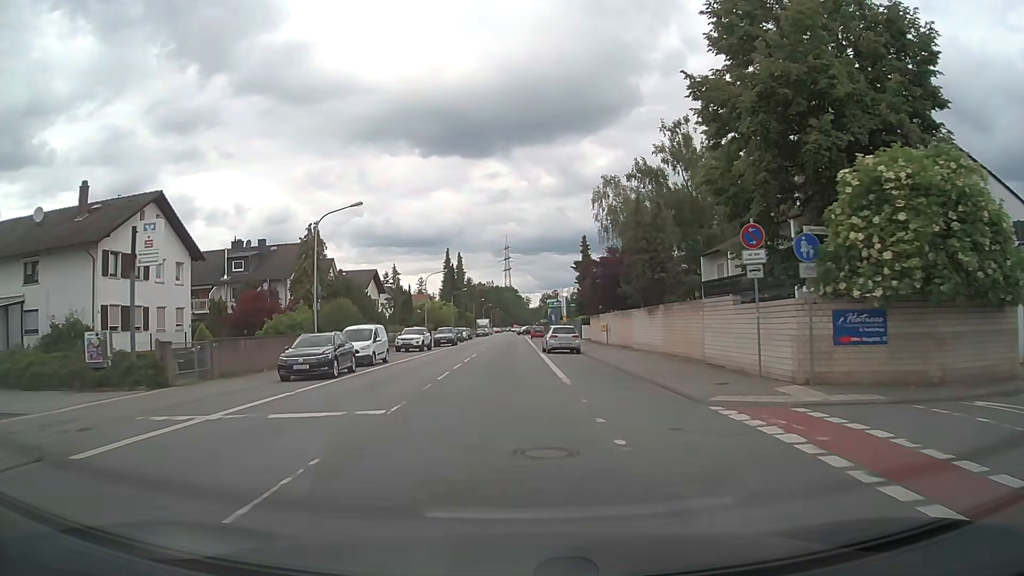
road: primary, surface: asphalt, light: Day
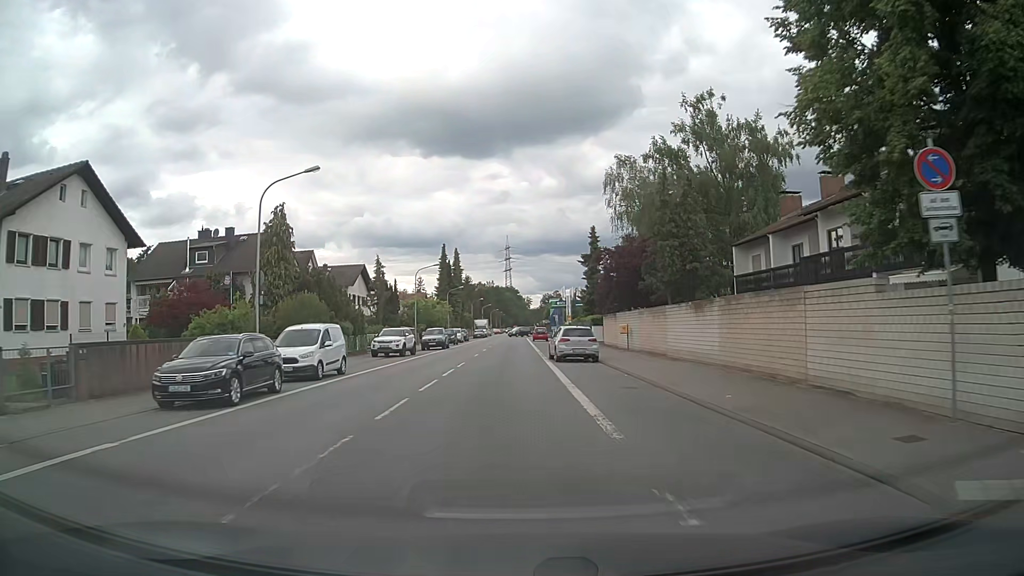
(0.0, +7.8) m; 0°
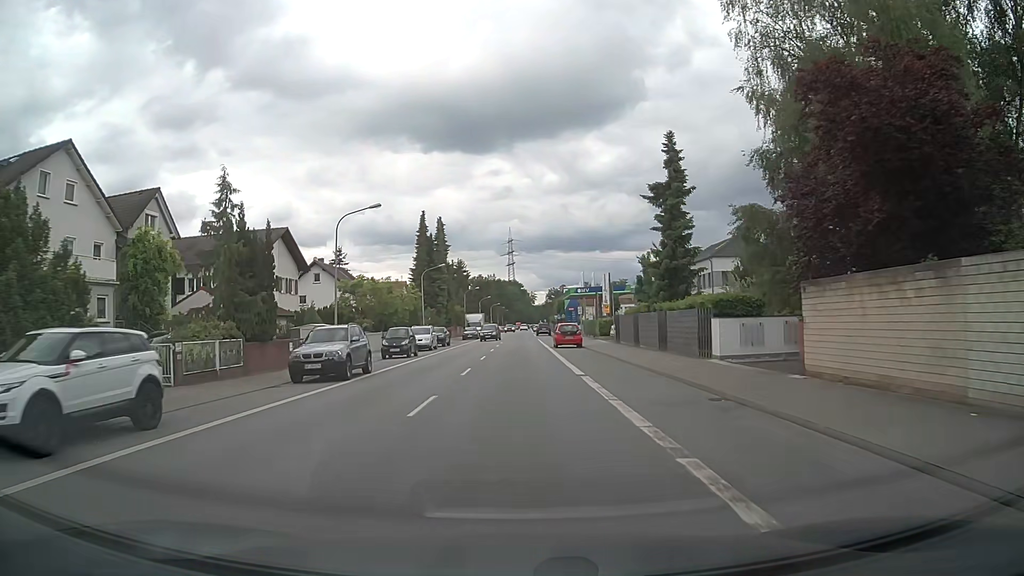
(-0.5, +31.1) m; -1°
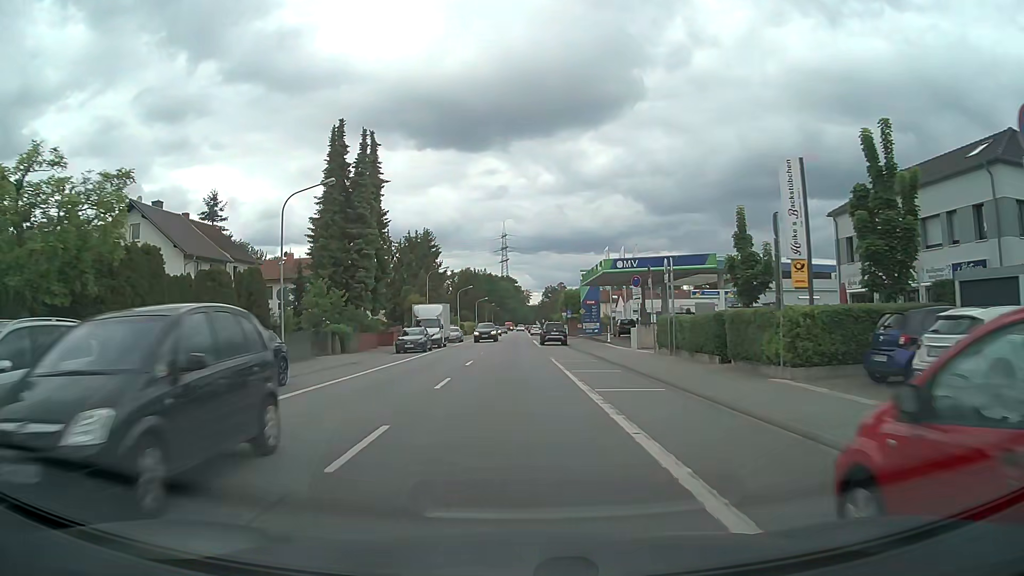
(+0.4, +39.0) m; +1°
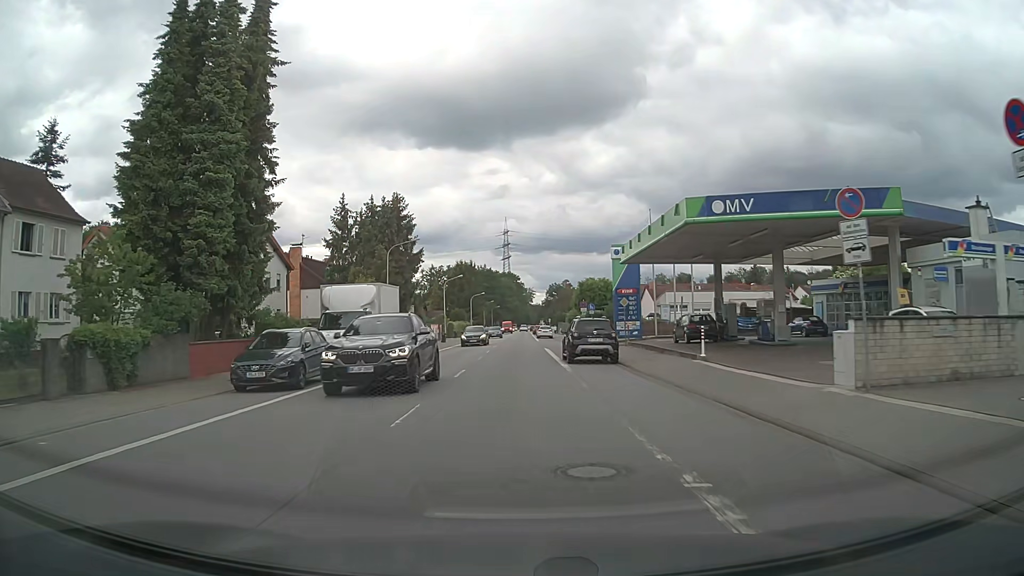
(-0.2, +23.4) m; -1°
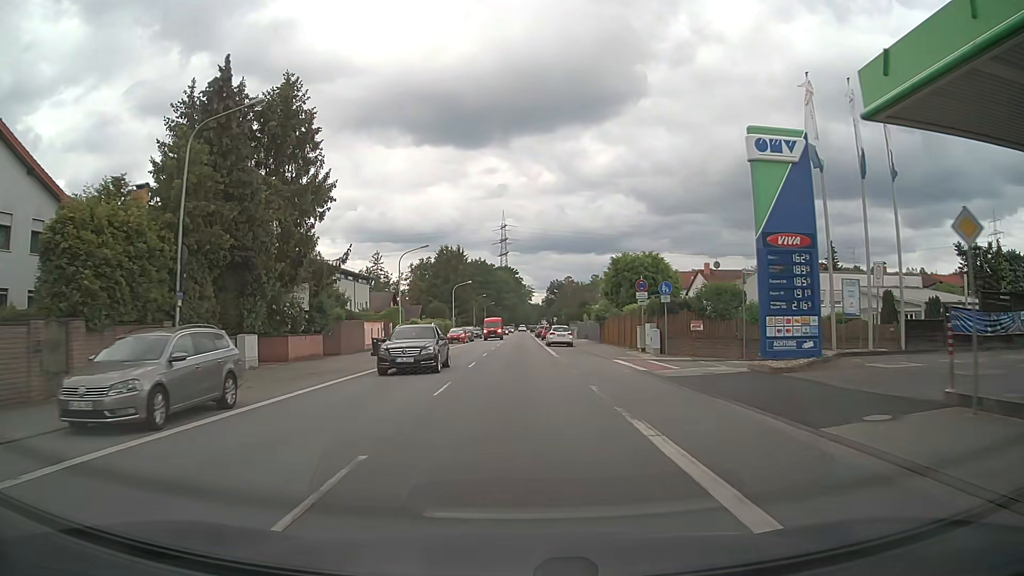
(0.0, +31.1) m; 0°
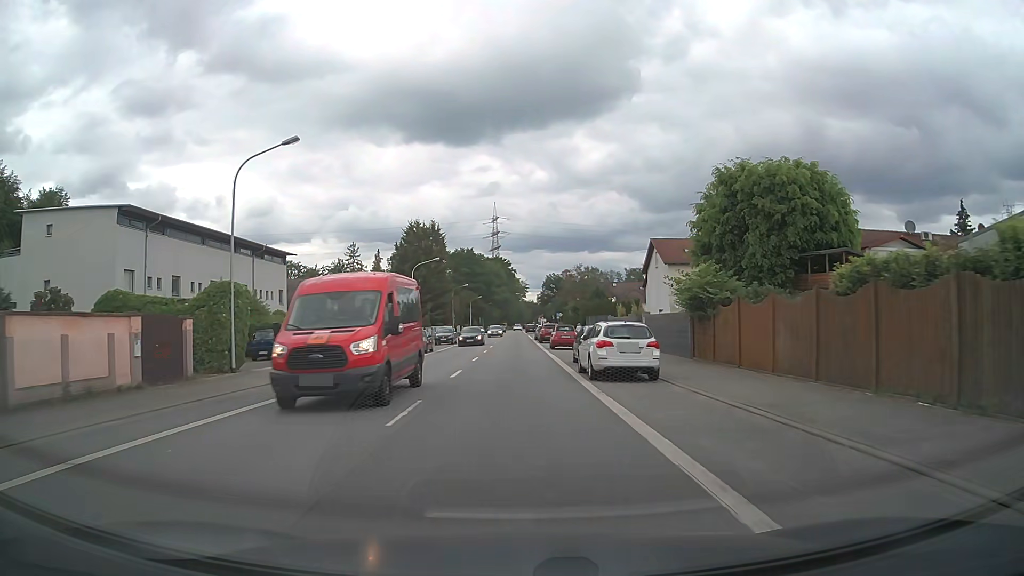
(+0.1, +31.0) m; +1°
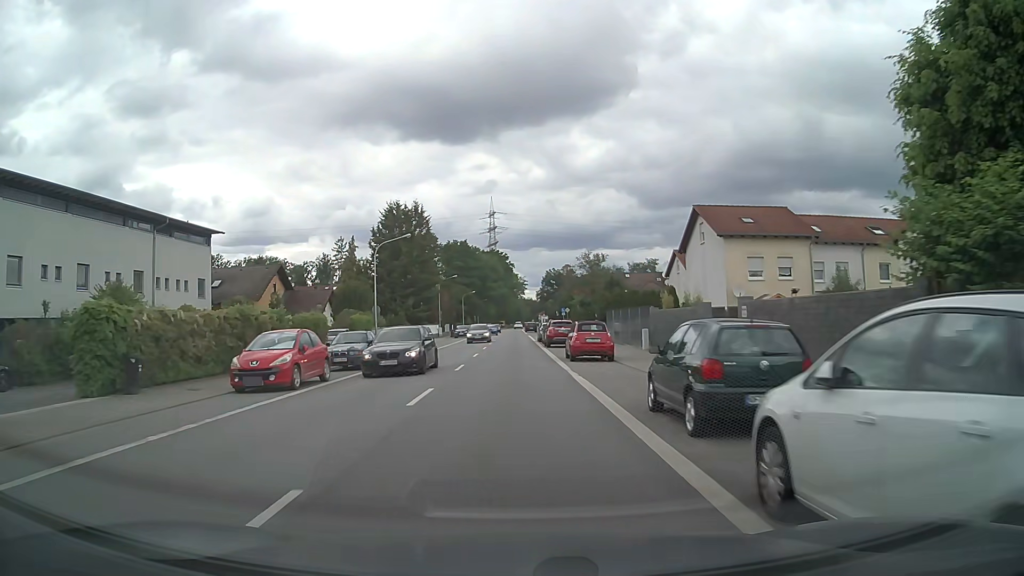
(0.0, +15.5) m; 0°
(0, +10) (0, +20) (0, +30) (0, +40) (0, +50) (0, +60) (0, +70) (0, +80) (0, +90) (0, +100) m
